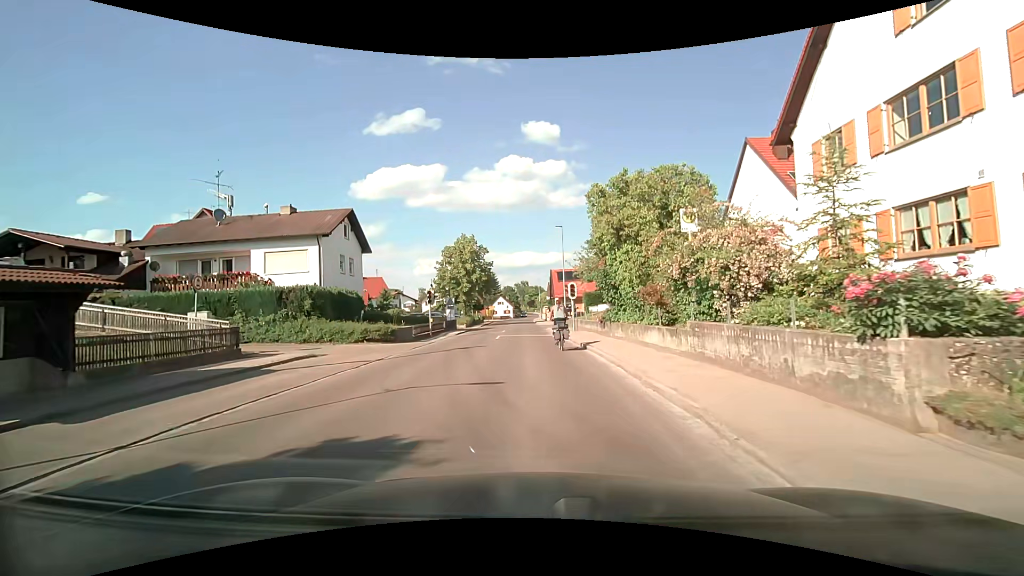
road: secondary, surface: asphalt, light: Day
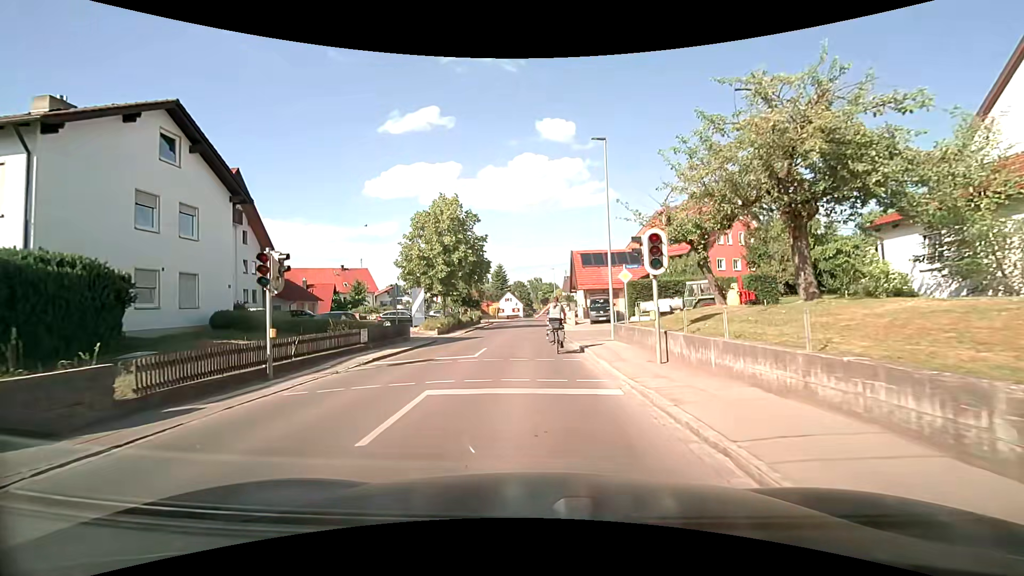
(-0.2, +20.6) m; -2°
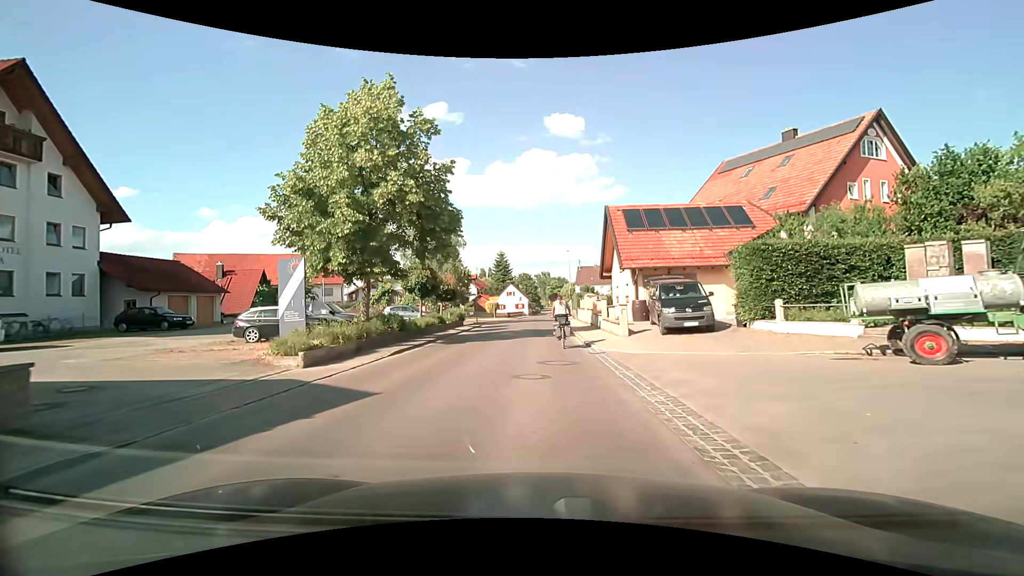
(-0.2, +20.2) m; 0°
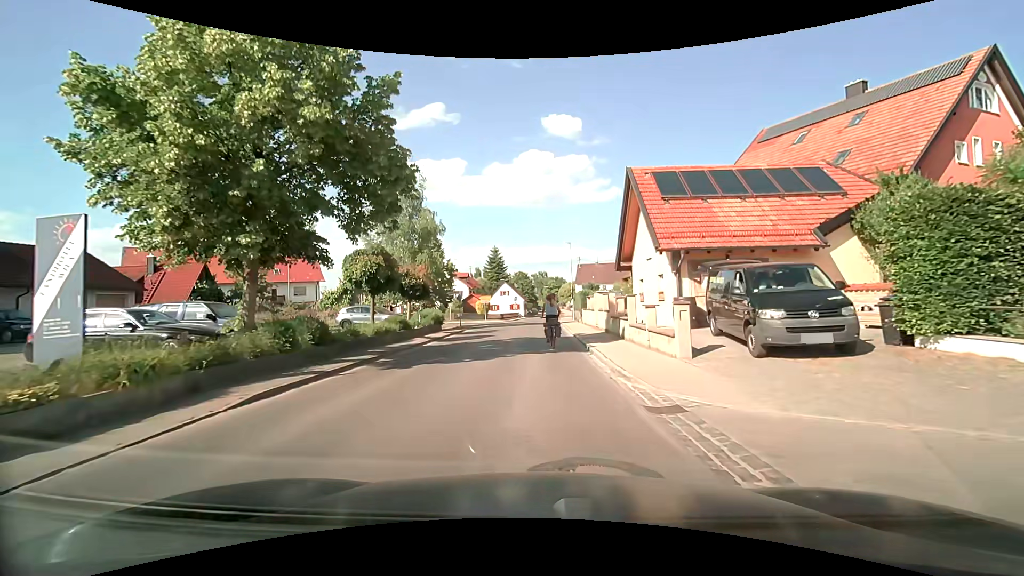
(0.0, +8.3) m; 0°
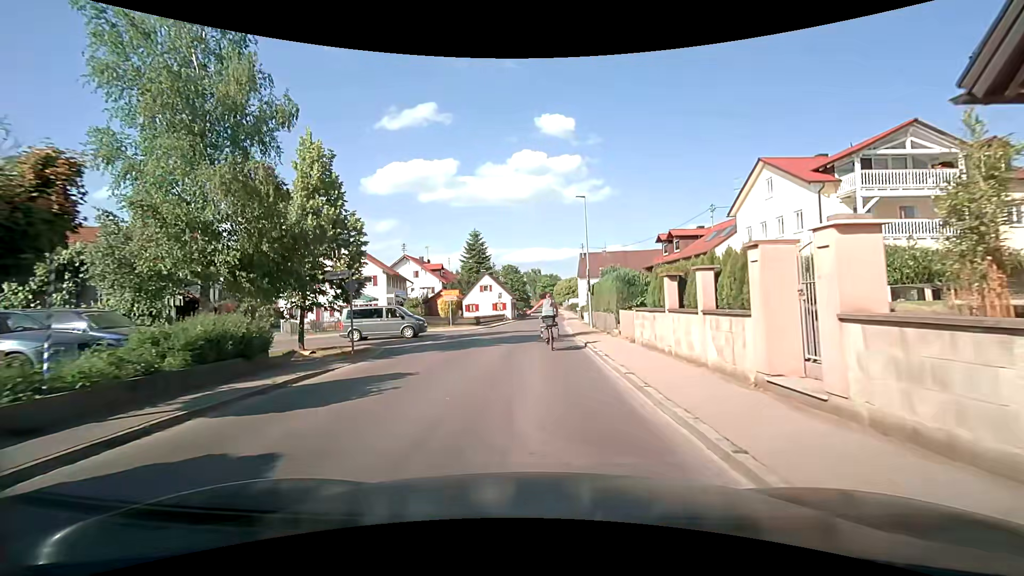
(0.0, +21.6) m; +1°
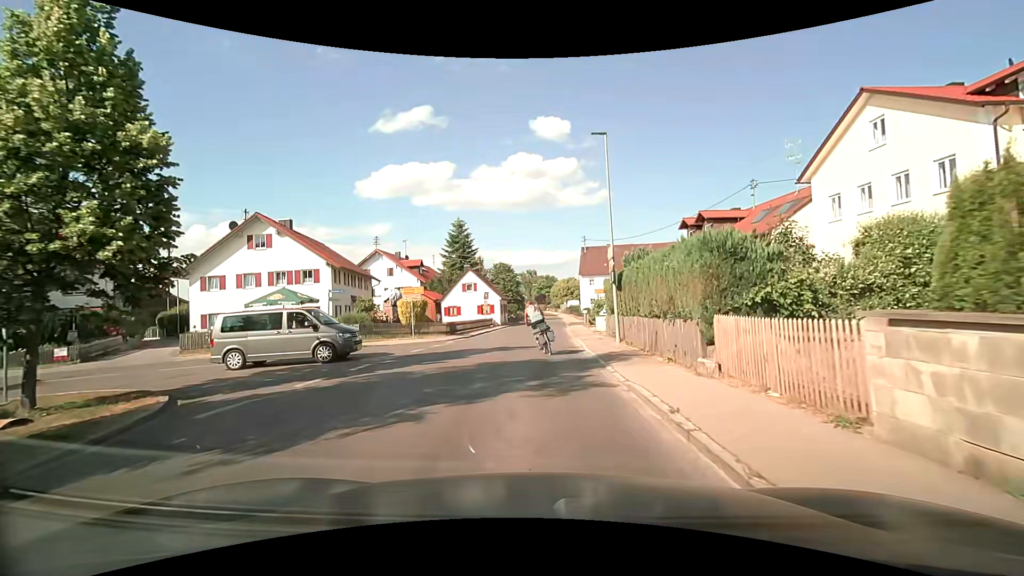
(0.0, +11.5) m; +1°
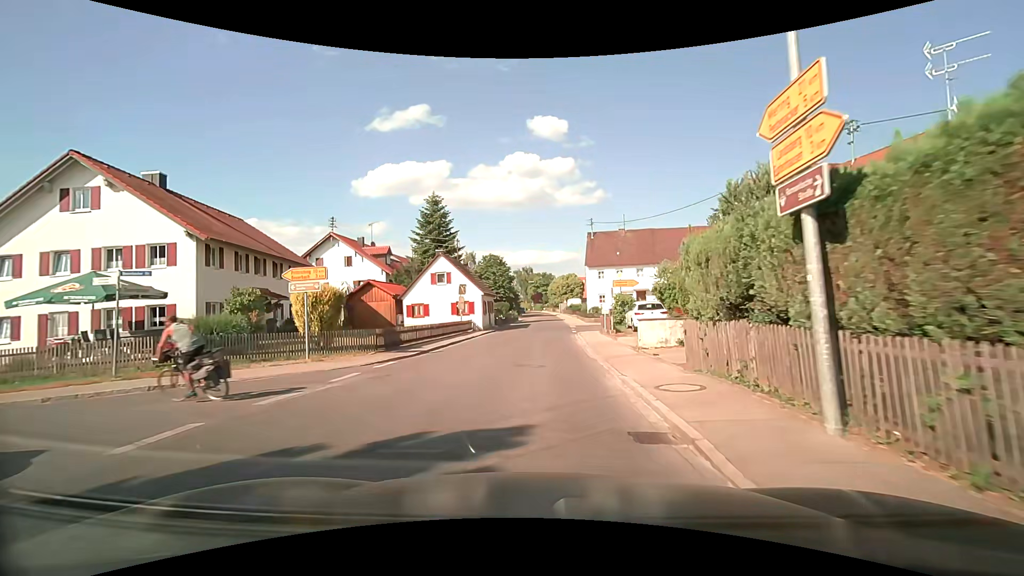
(-0.1, +14.1) m; 0°
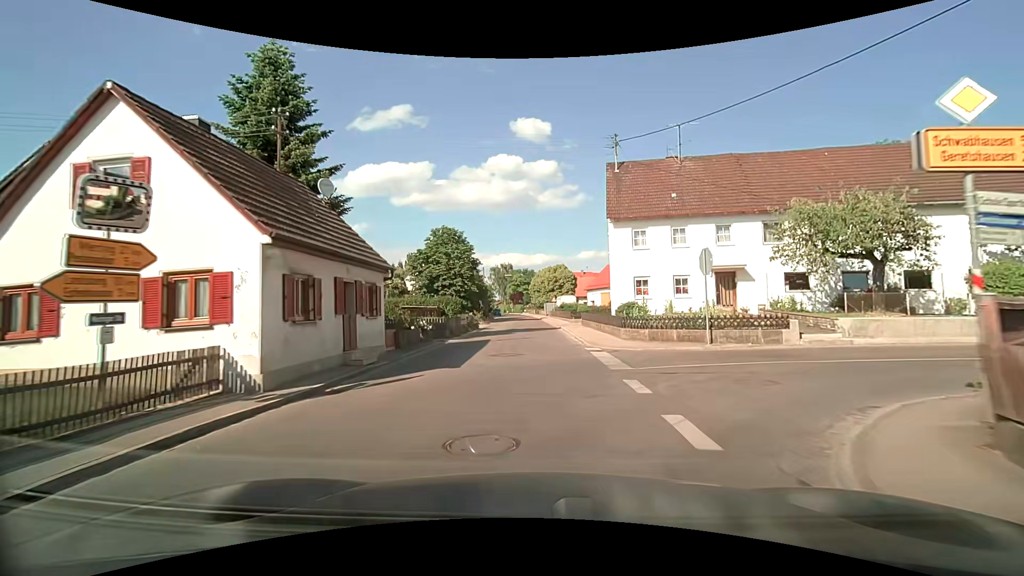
(+0.4, +29.1) m; +2°
(0, +10) (0, +20) (0, +30) (0, +40) (-1, +50) (-1, +60) (-2, +70) (-2, +80) (-3, +90) (-4, +100) m
